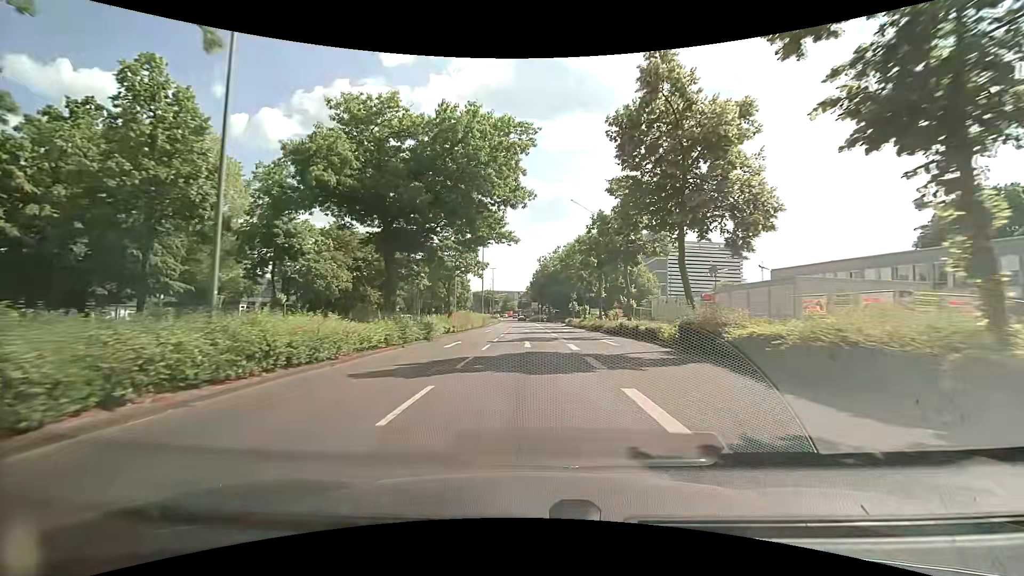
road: primary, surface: asphalt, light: Day
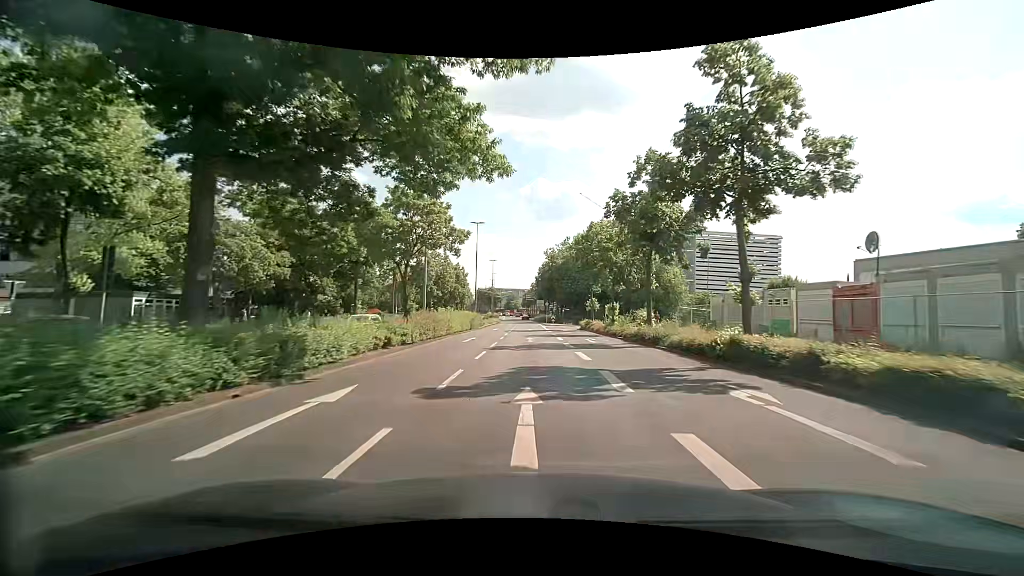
(-0.1, +14.9) m; -1°
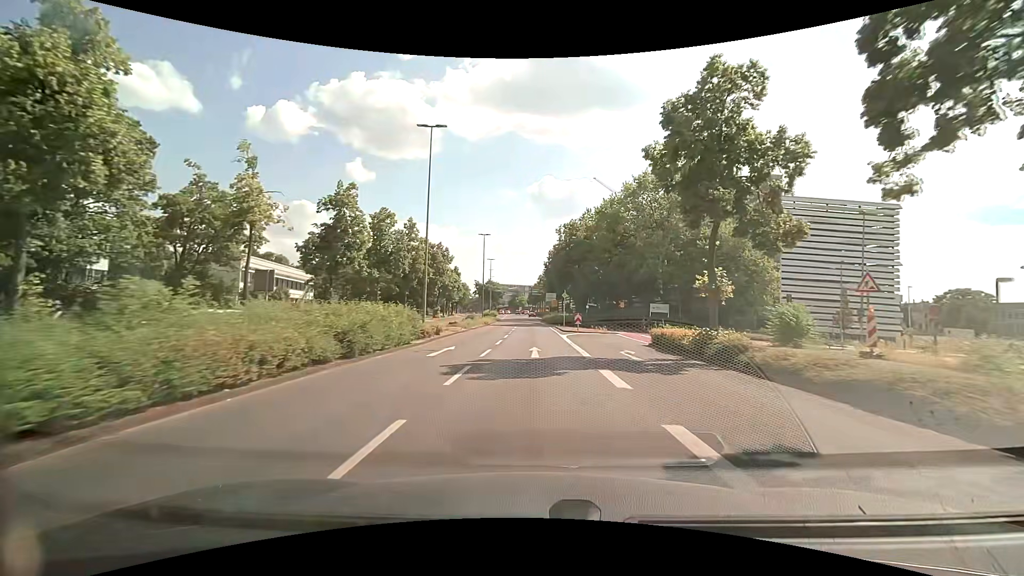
(-0.1, +30.1) m; -1°
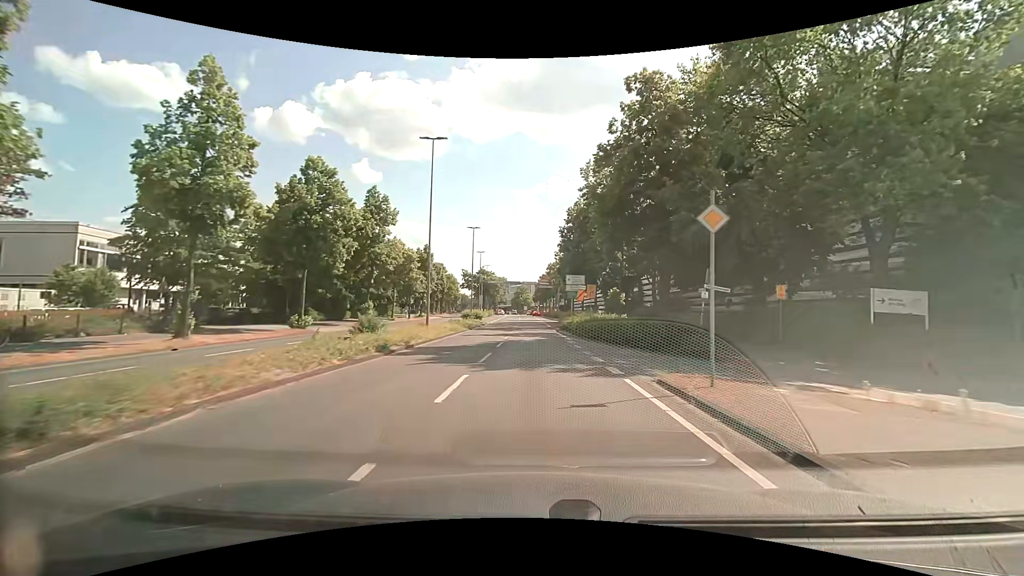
(-0.1, +38.6) m; -1°
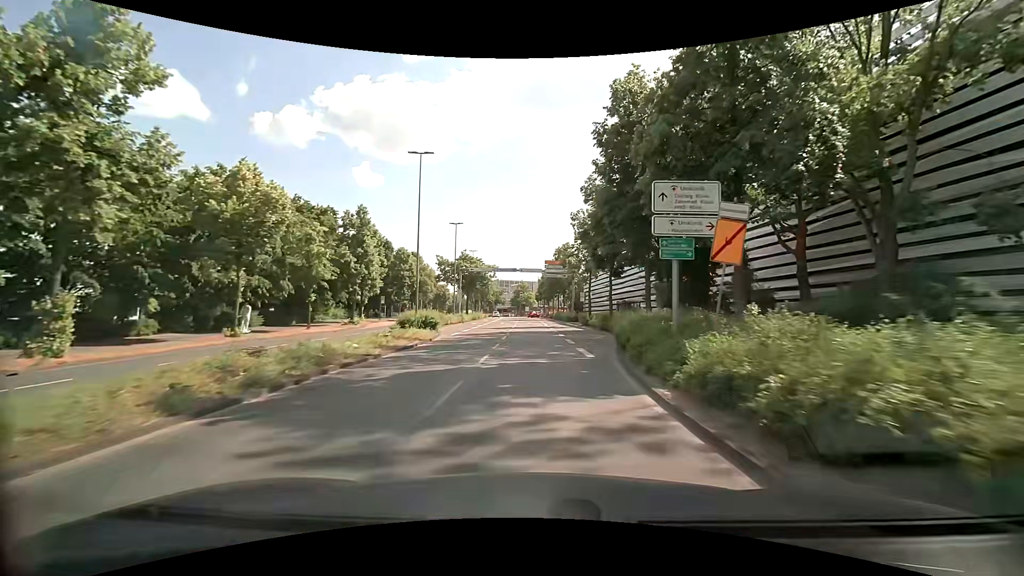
(-0.1, +31.3) m; 0°
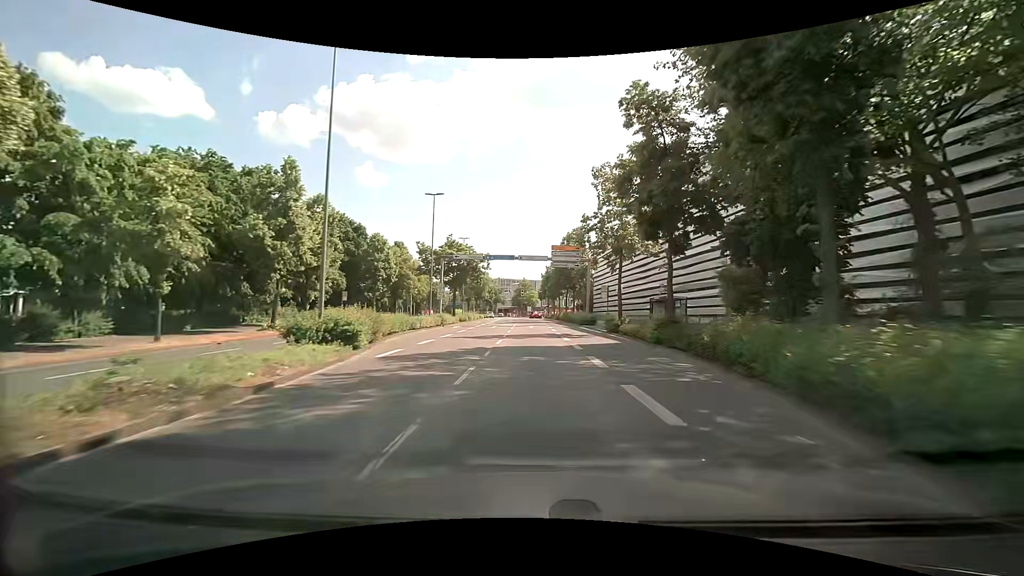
(-0.1, +15.2) m; 0°
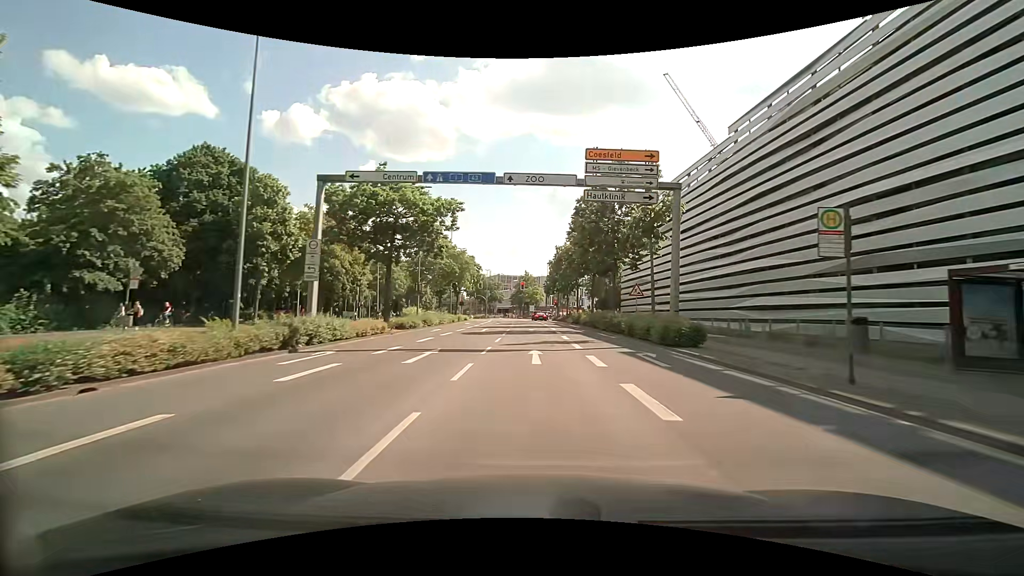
(-0.3, +30.1) m; 0°
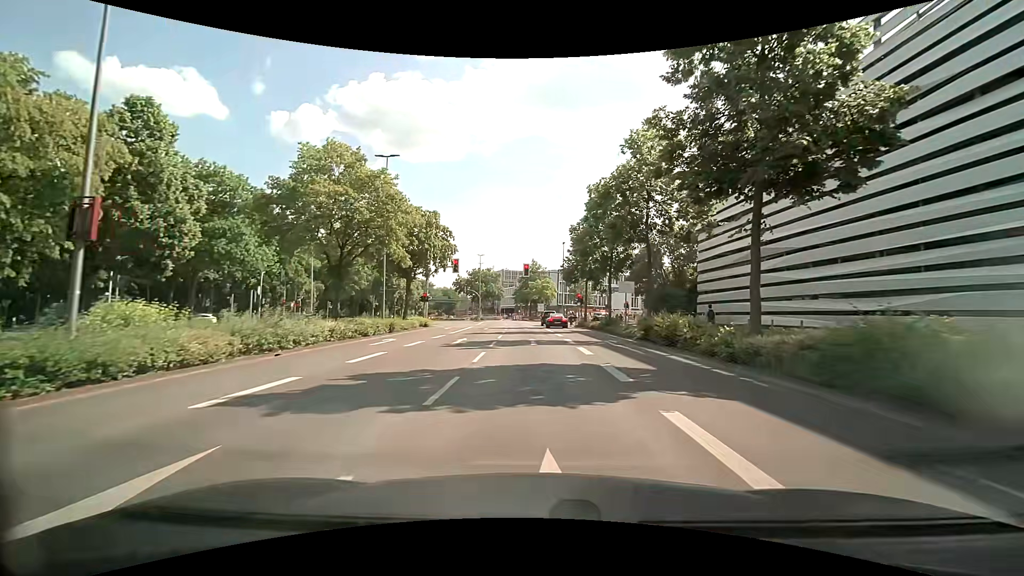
(-0.3, +32.4) m; -2°
